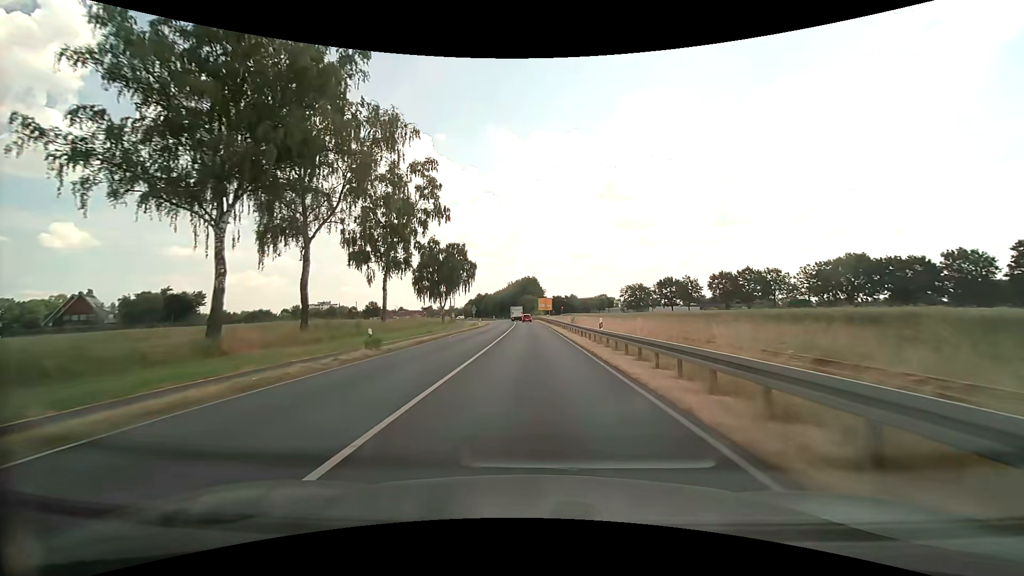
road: primary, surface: asphalt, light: Day
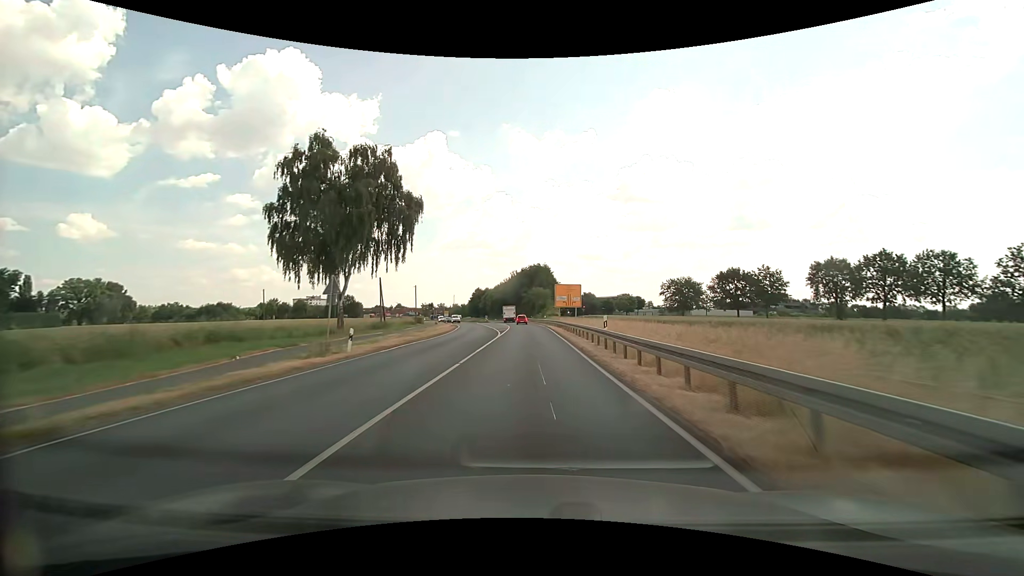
(-0.5, +53.7) m; -1°
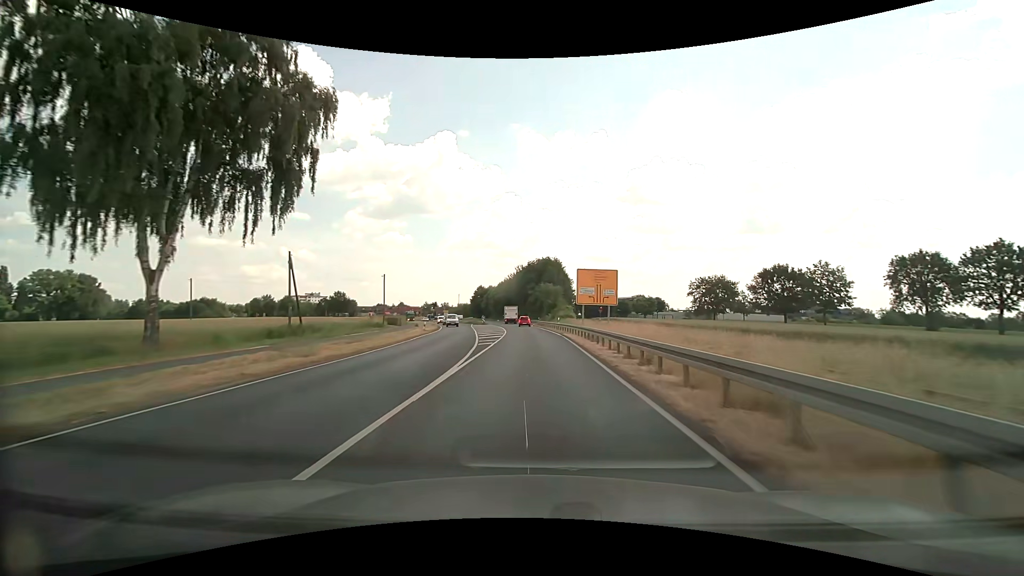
(-0.1, +21.5) m; -1°
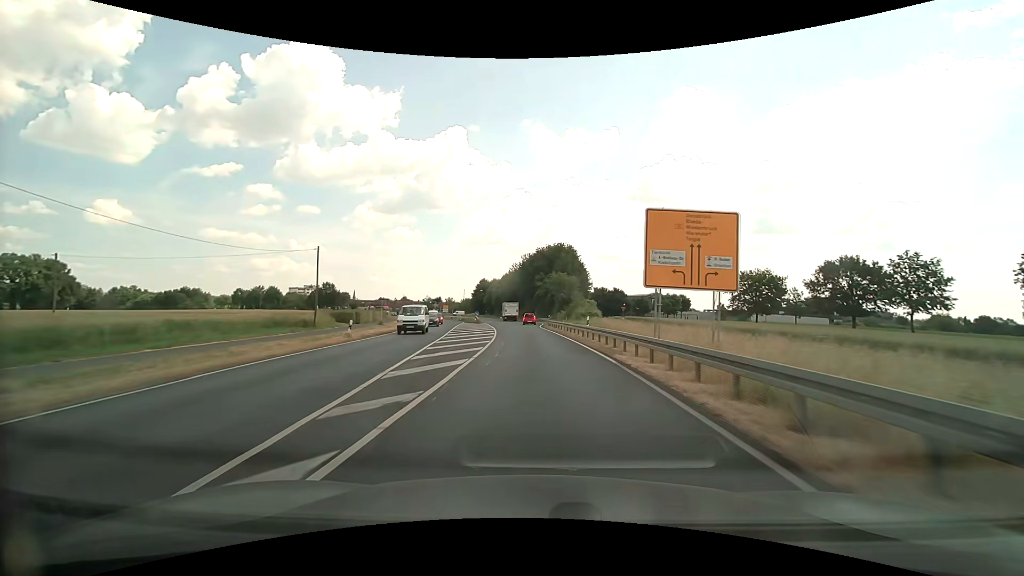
(-0.1, +21.4) m; -1°
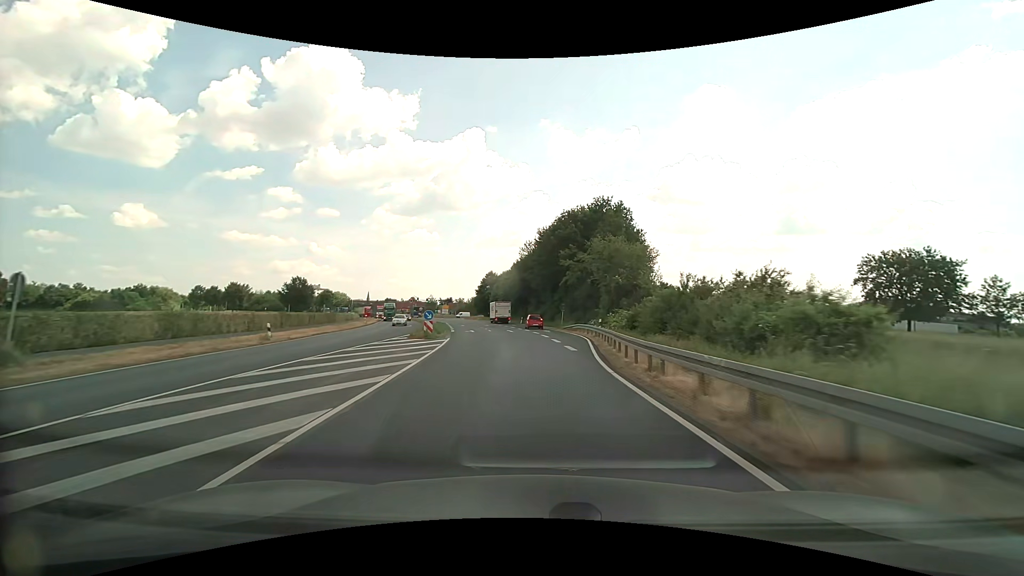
(-0.7, +41.2) m; -2°
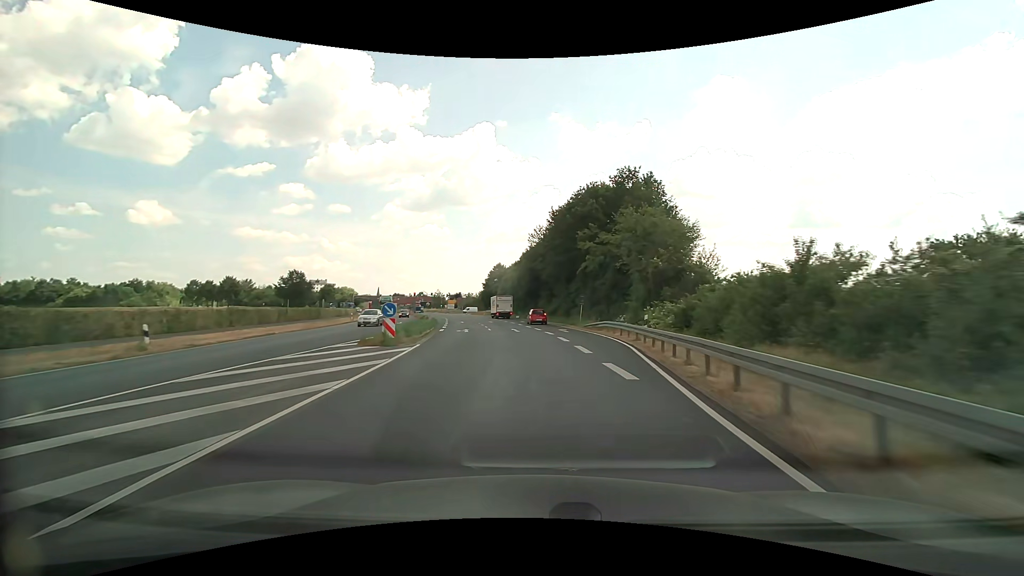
(-0.1, +10.0) m; -1°
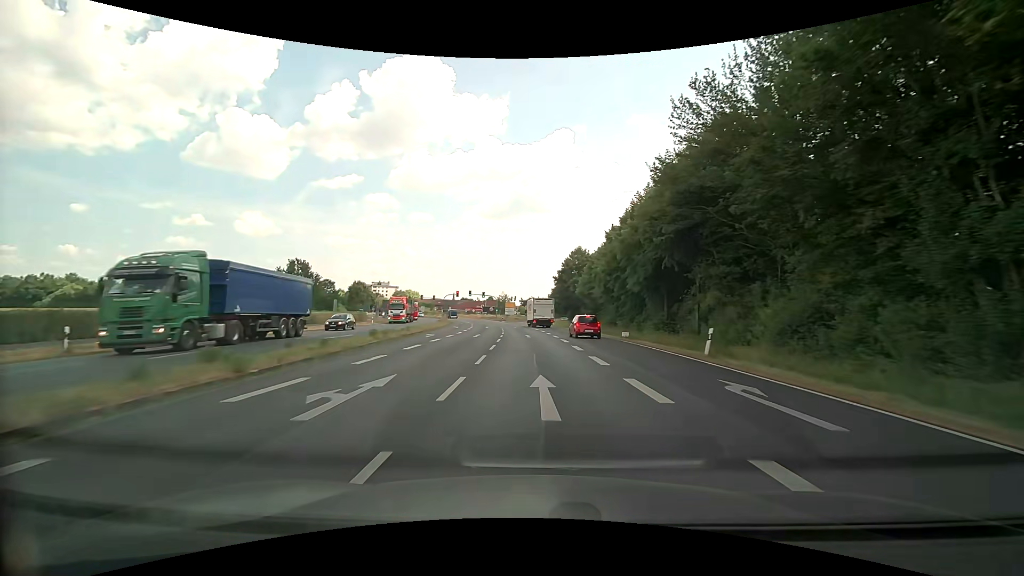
(-3.6, +49.7) m; -9°
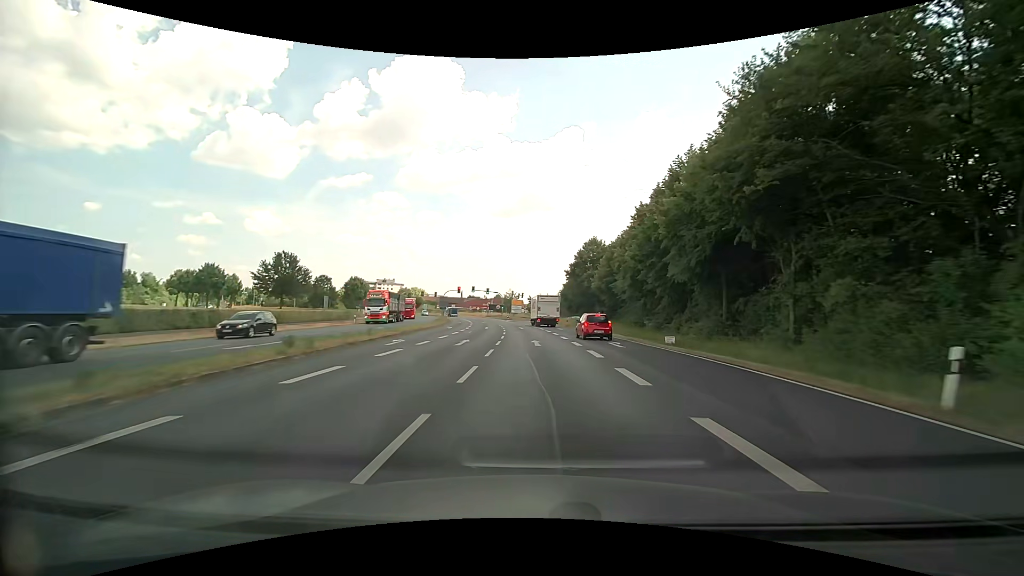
(-0.1, +10.3) m; -1°
(0, +10) (0, +20) (-1, +30) (-1, +40) (-2, +50) (-3, +60) (-4, +70) (-5, +80) (-7, +90) (-9, +99) m
